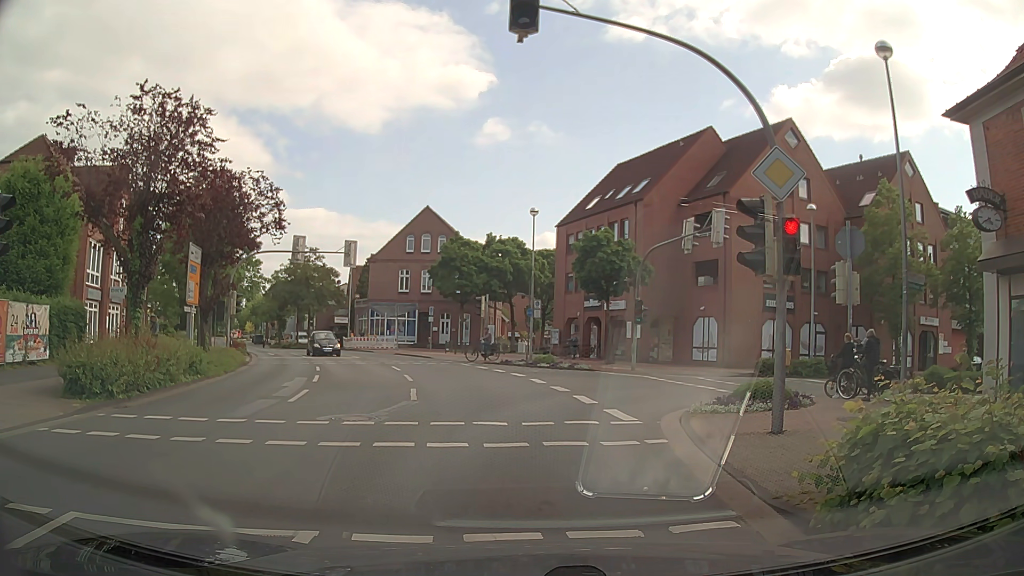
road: tertiary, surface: asphalt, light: Day
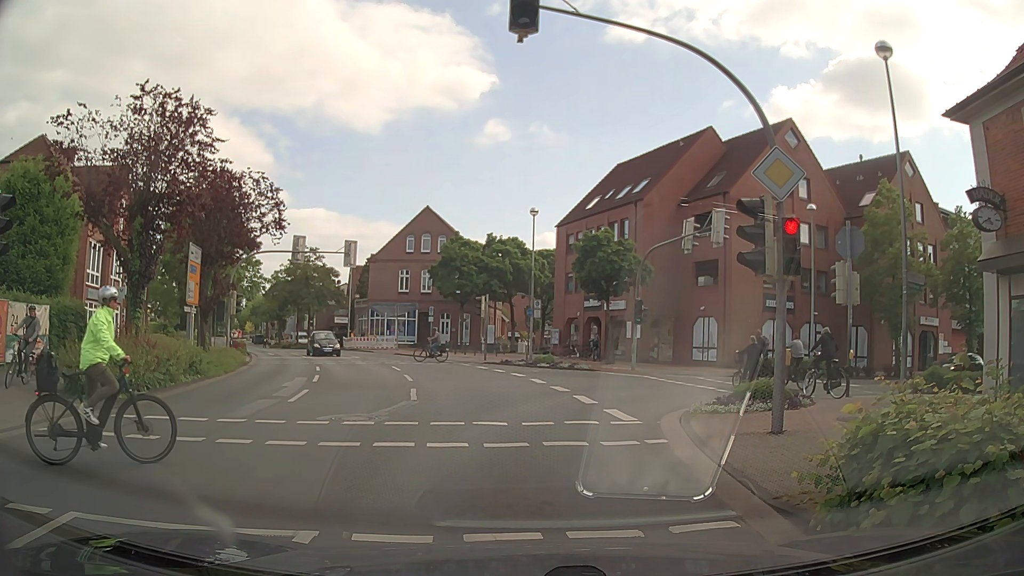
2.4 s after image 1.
(0.0, 0.0) m; 0°
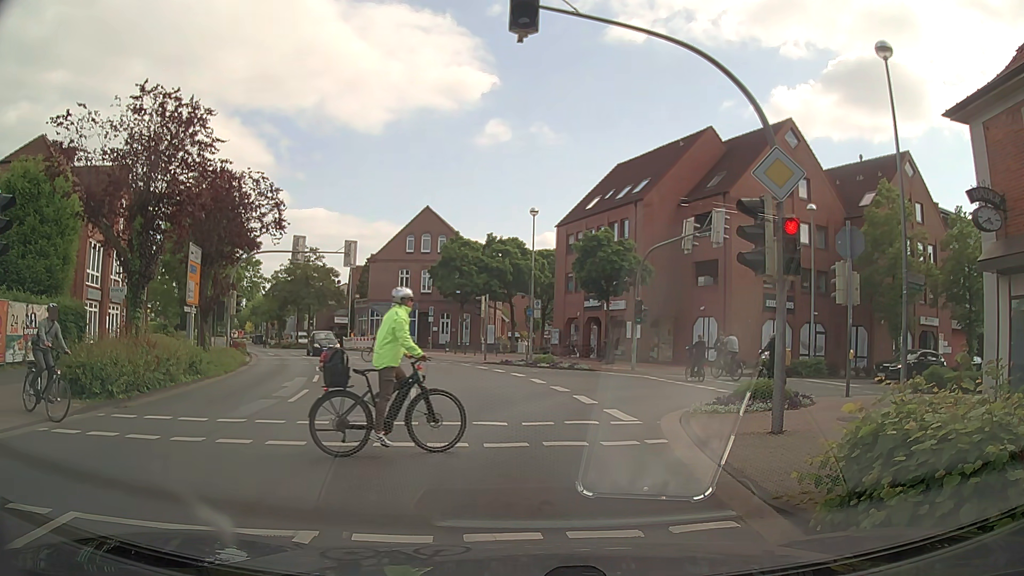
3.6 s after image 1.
(0.0, 0.0) m; 0°
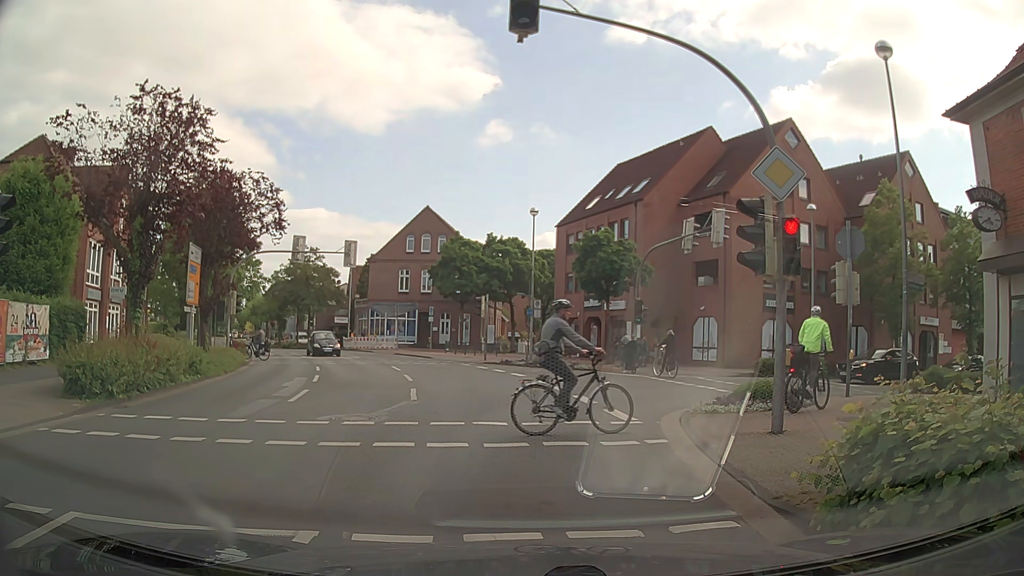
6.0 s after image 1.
(0.0, 0.0) m; 0°
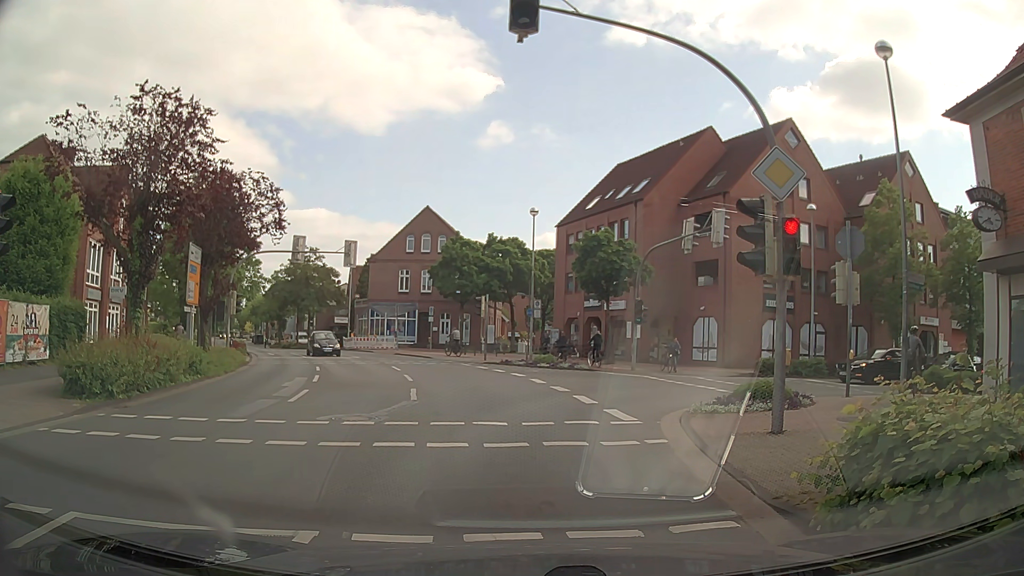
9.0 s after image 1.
(0.0, 0.0) m; 0°
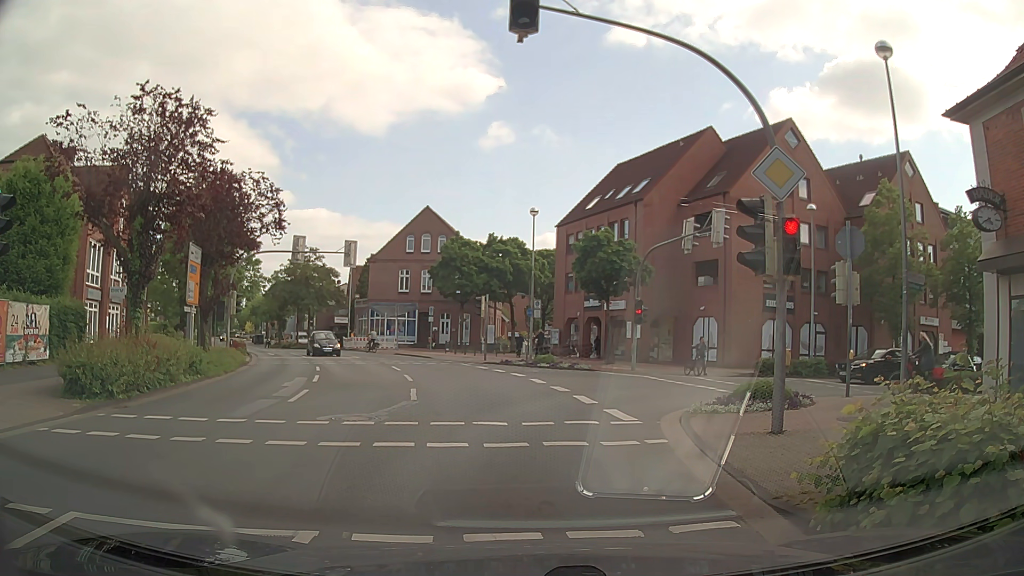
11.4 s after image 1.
(0.0, 0.0) m; 0°
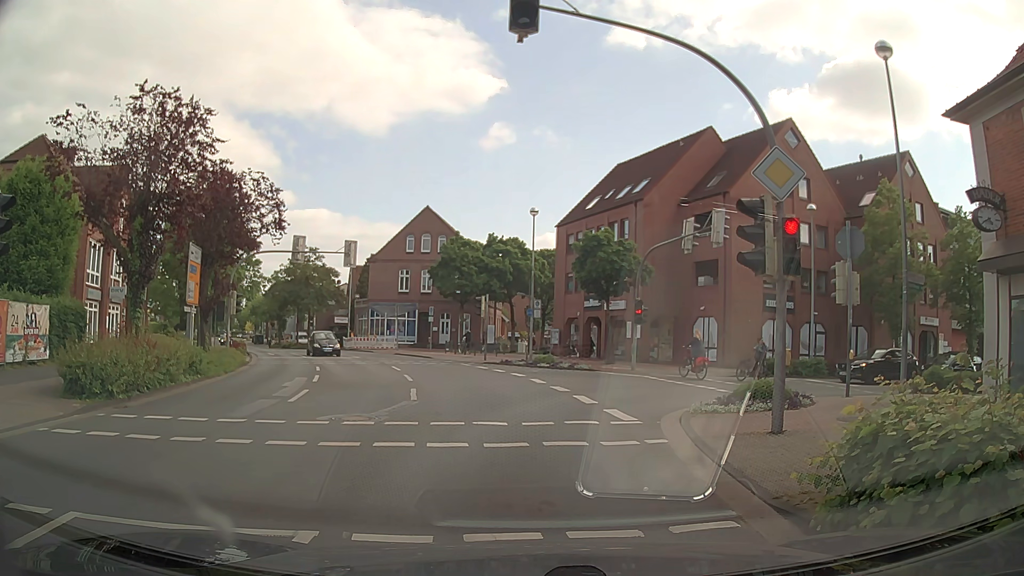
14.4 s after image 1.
(0.0, 0.0) m; 0°
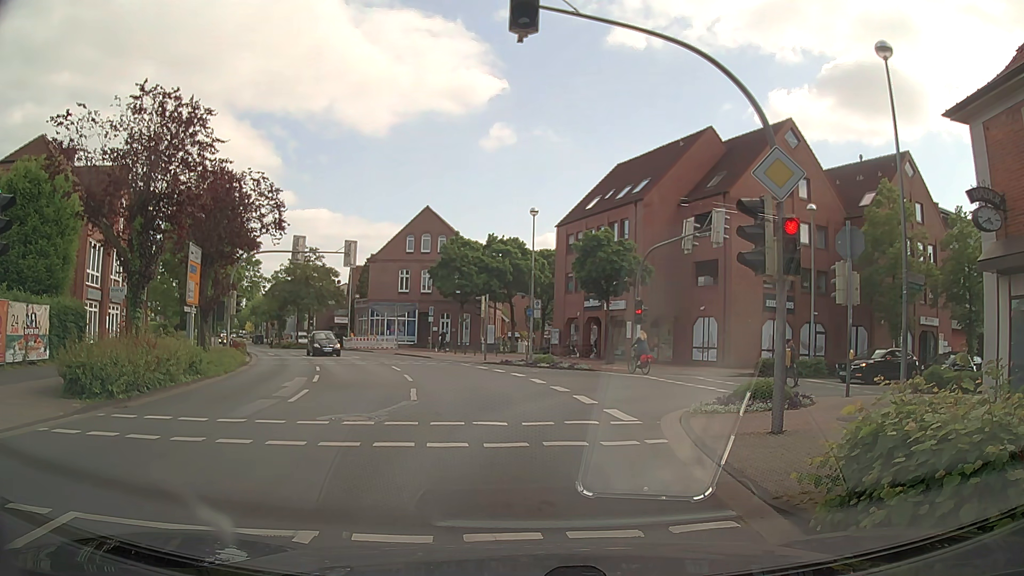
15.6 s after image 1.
(0.0, 0.0) m; 0°
(0, +10) (+3, +19) (+12, +24) (+22, +27) (+31, +30) (+40, +34) (+49, +39) (+58, +43) (+67, +47) (+76, +52) m
